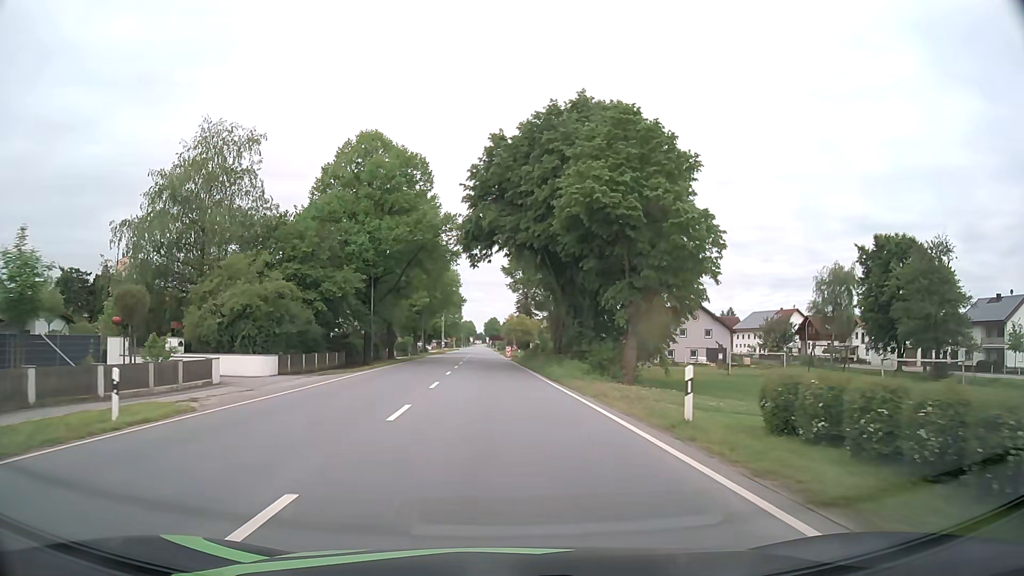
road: primary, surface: asphalt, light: Day
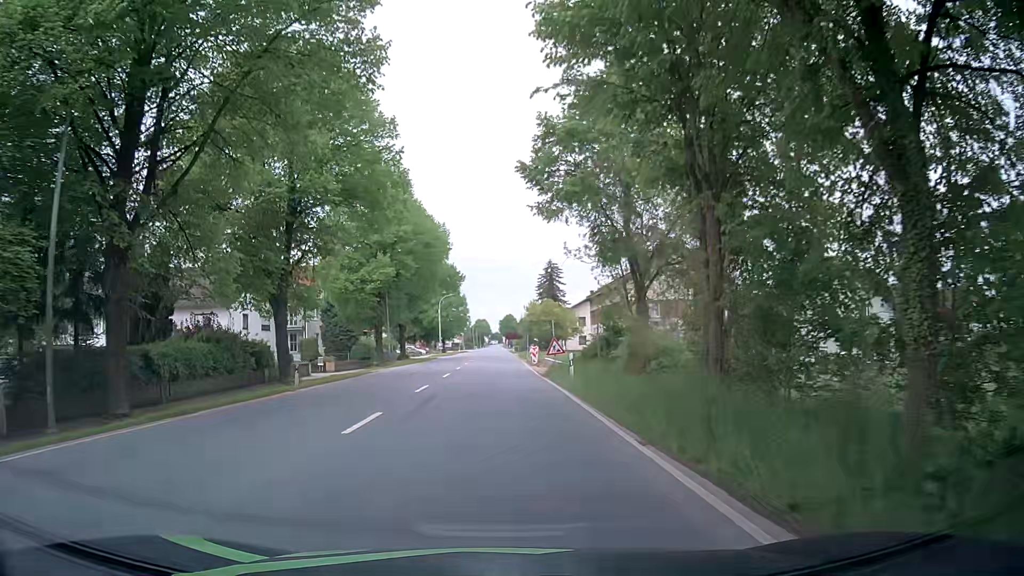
(-0.4, +38.1) m; -2°
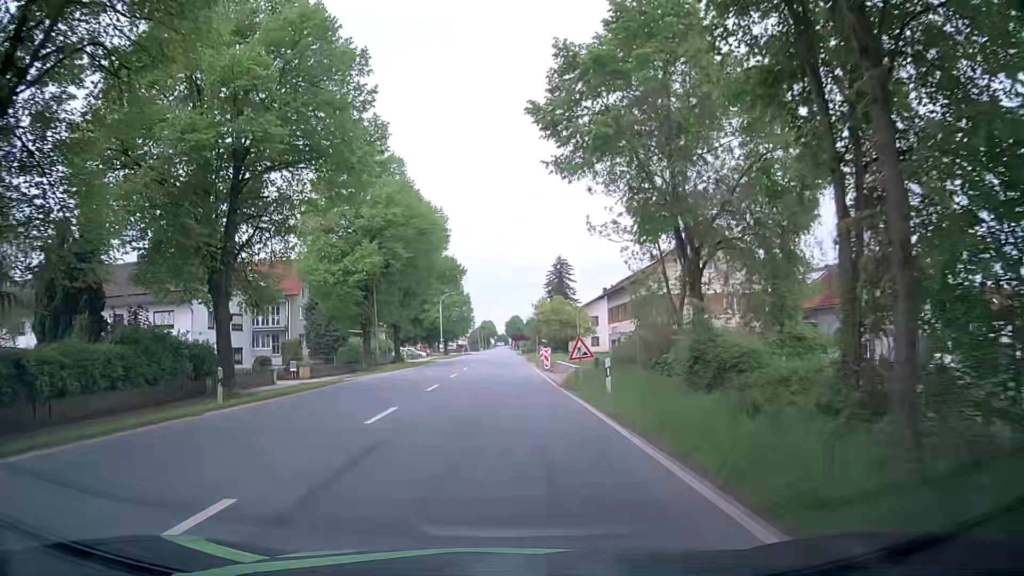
(0.0, +7.6) m; 0°
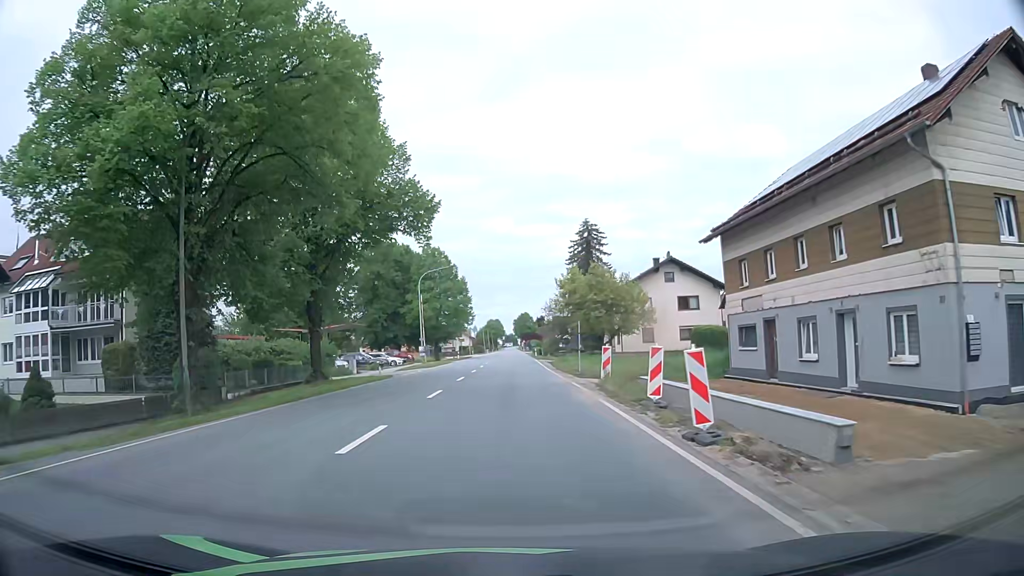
(-0.4, +30.4) m; -1°
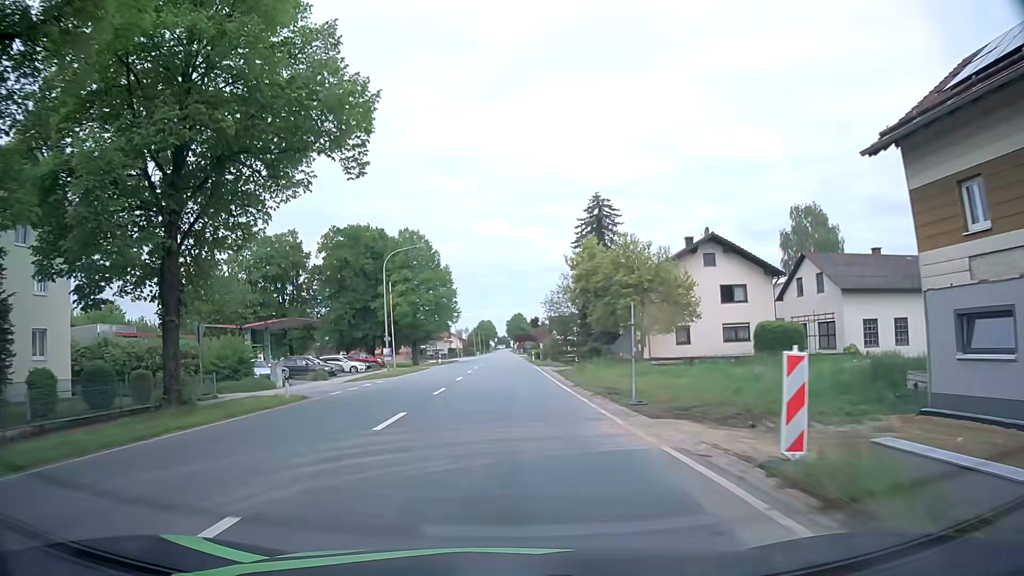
(+0.2, +15.2) m; +1°
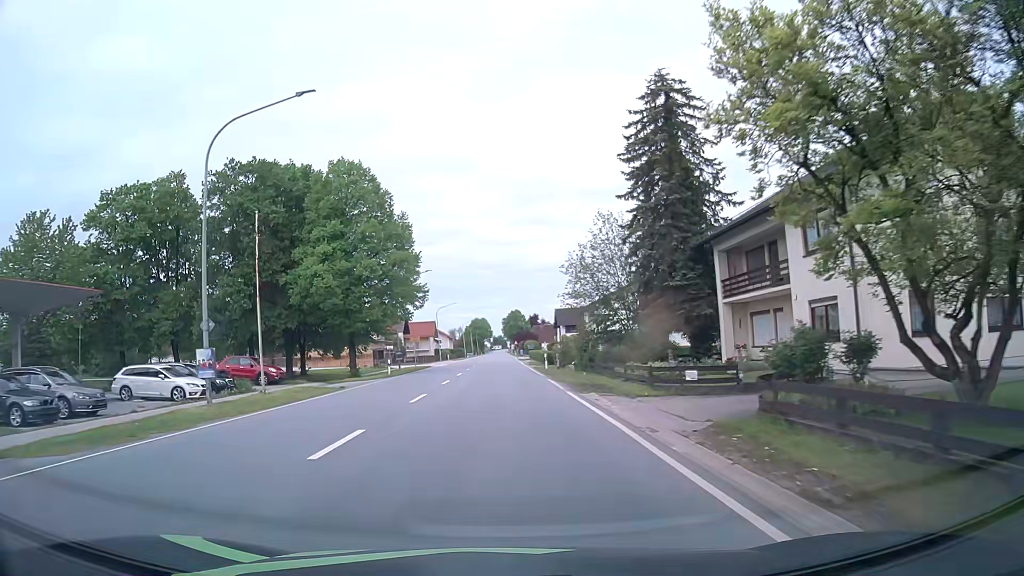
(+0.2, +30.2) m; +1°
